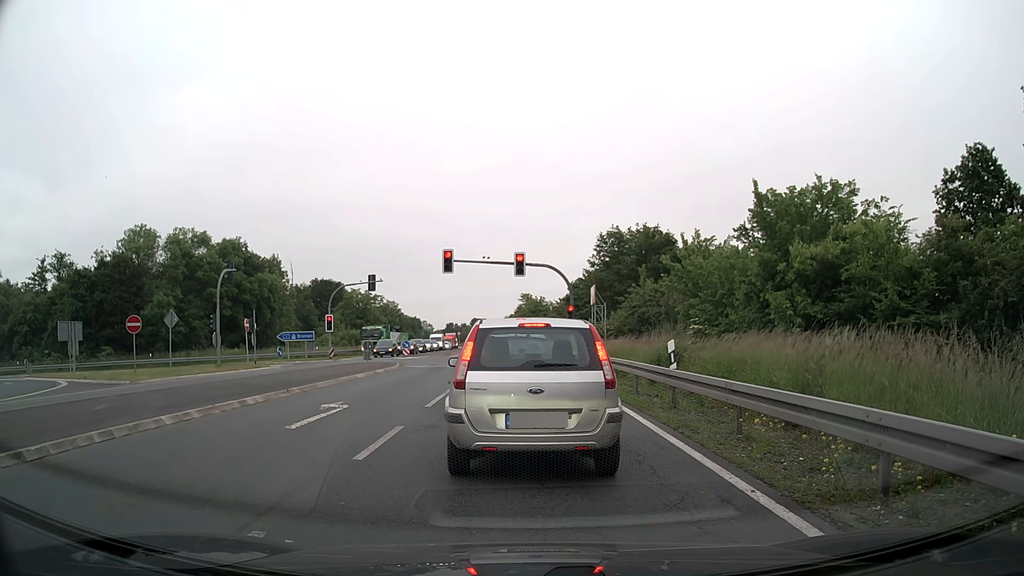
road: primary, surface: asphalt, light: Day
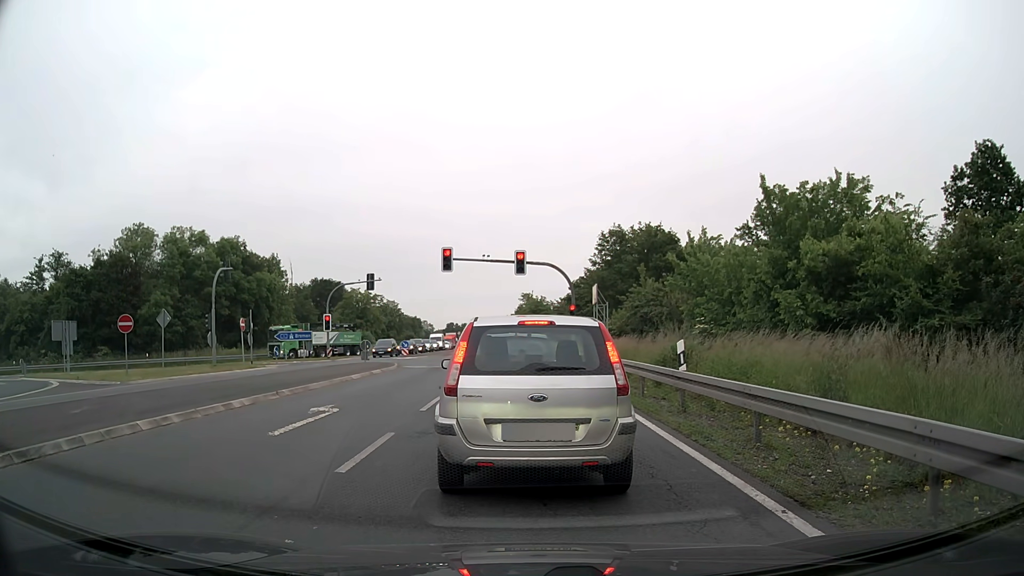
(0.0, +0.8) m; 0°
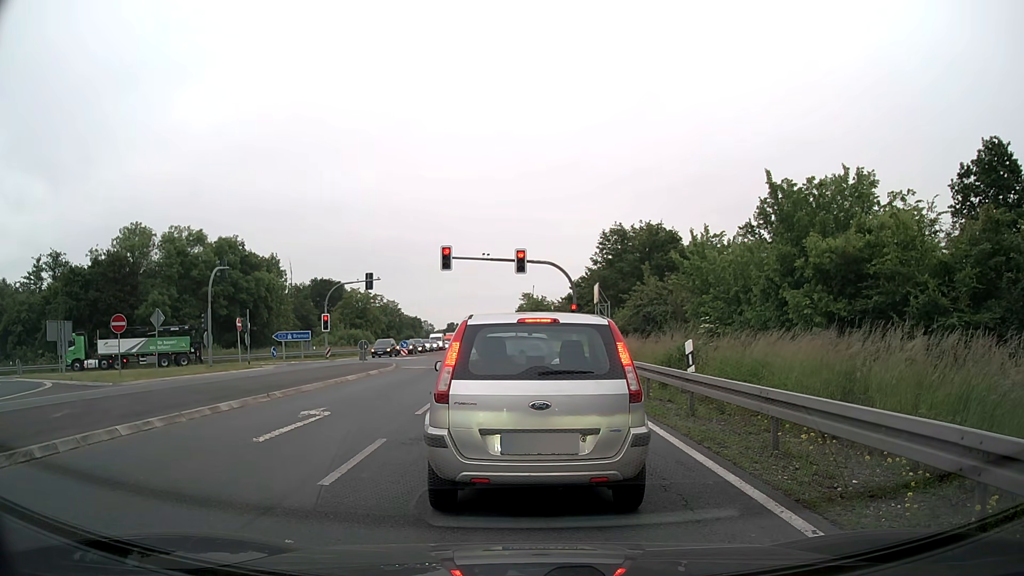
(0.0, +0.7) m; 0°
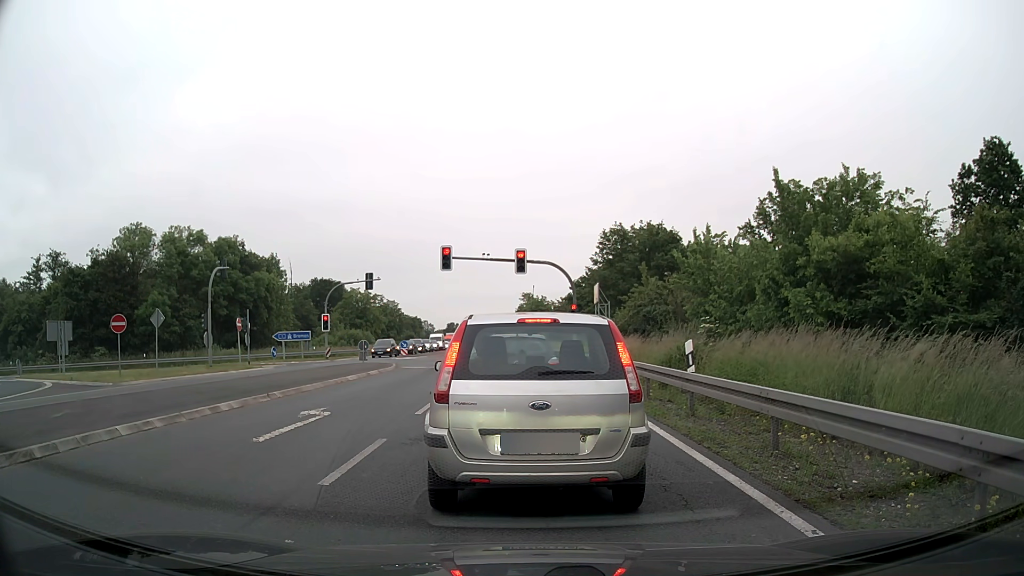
(0.0, 0.0) m; 0°
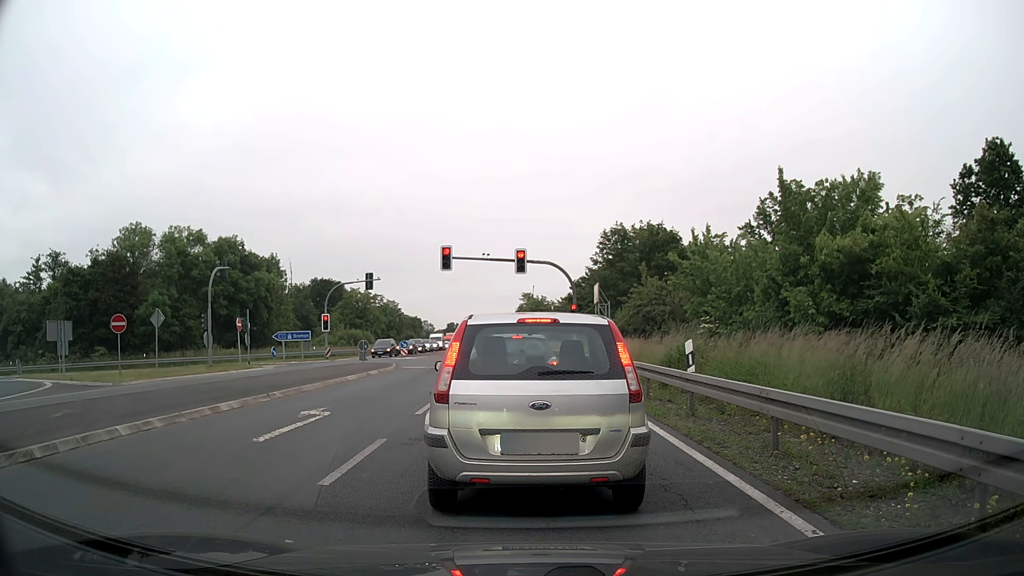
(0.0, 0.0) m; 0°
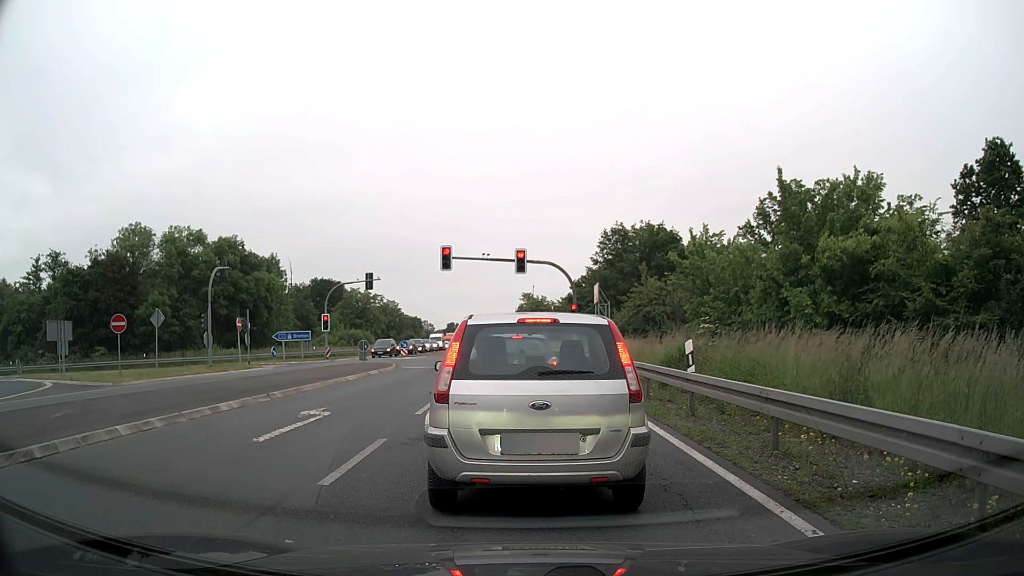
(0.0, 0.0) m; 0°
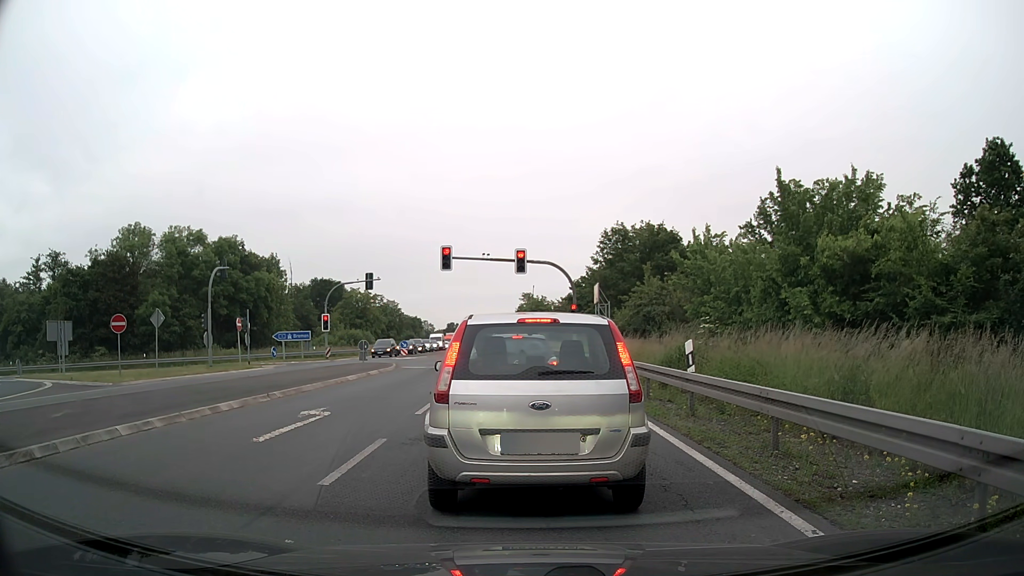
(0.0, 0.0) m; 0°
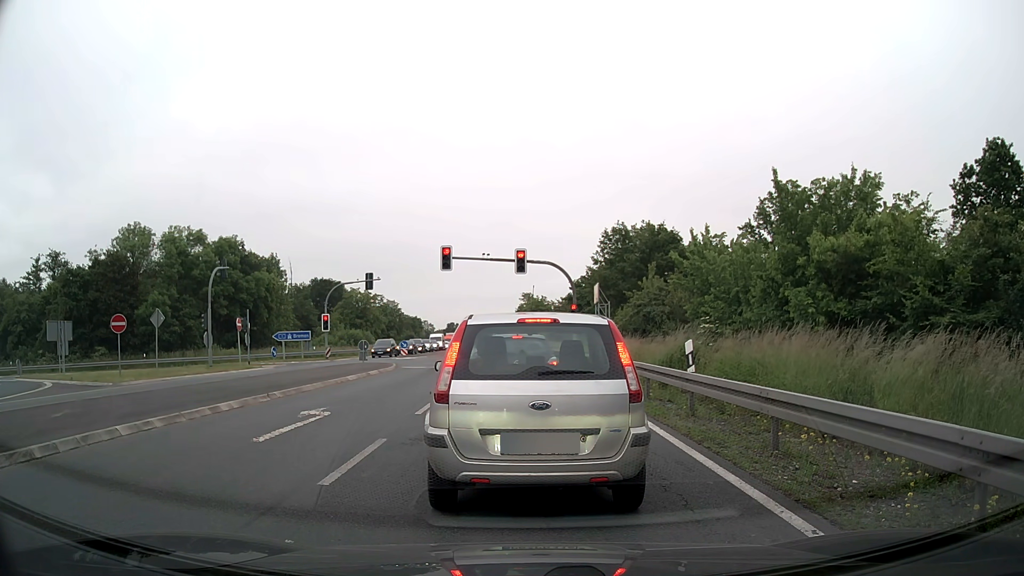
(0.0, 0.0) m; 0°
(0, +10) (0, +20) (0, +30) (0, +40) (0, +50) (-1, +60) (-1, +70) (-1, +80) (-2, +90) (-2, +100) m
